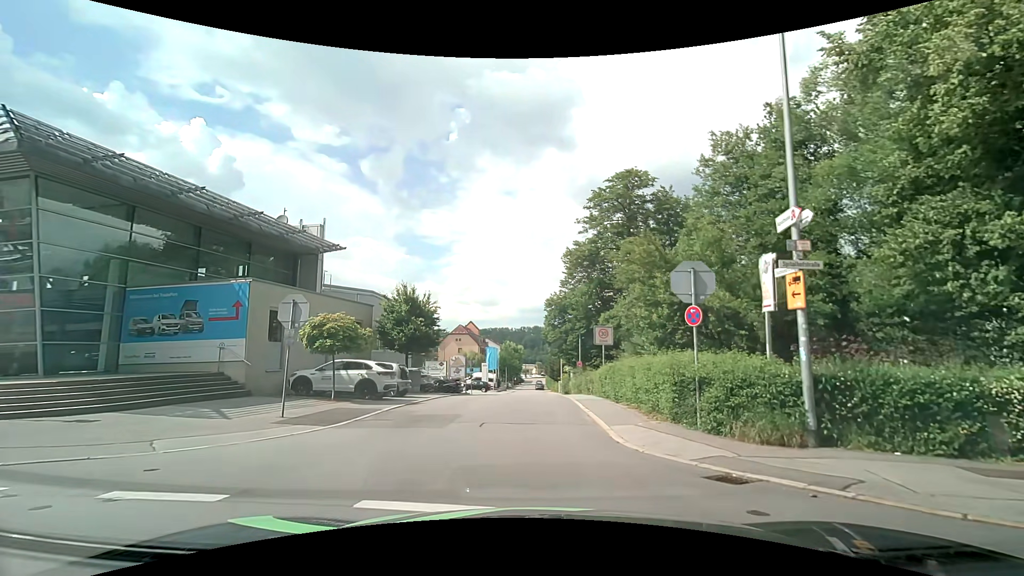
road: residential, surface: asphalt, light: Day
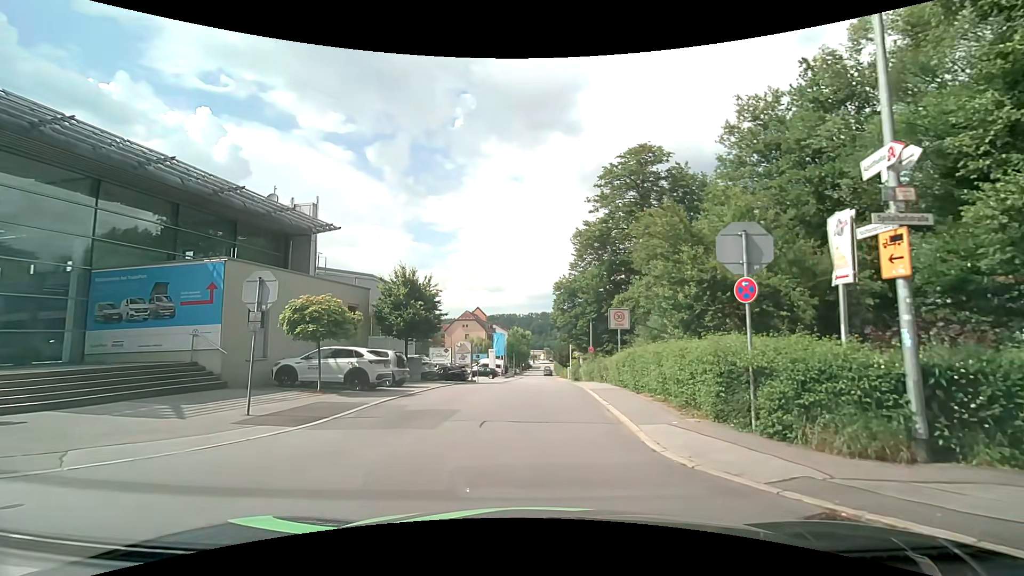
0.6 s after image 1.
(0.0, +2.1) m; 0°
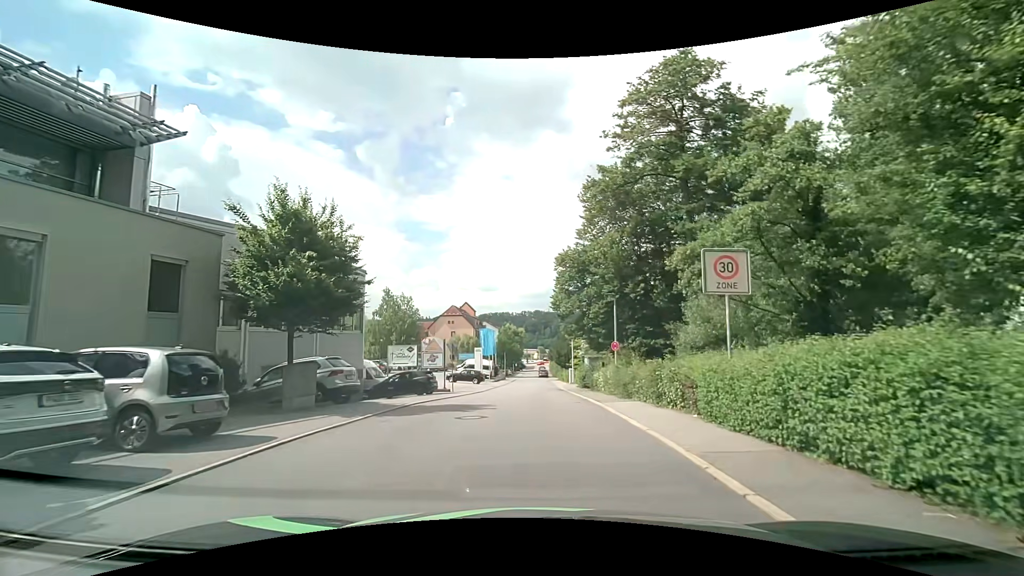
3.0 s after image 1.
(-0.3, +12.8) m; -2°
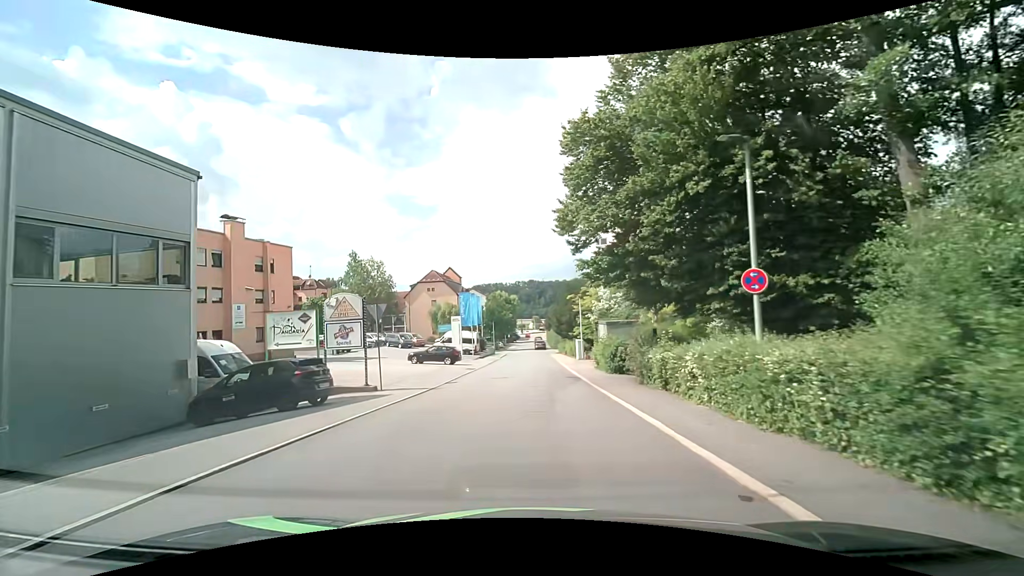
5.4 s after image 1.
(+0.5, +16.2) m; +2°
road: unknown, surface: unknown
